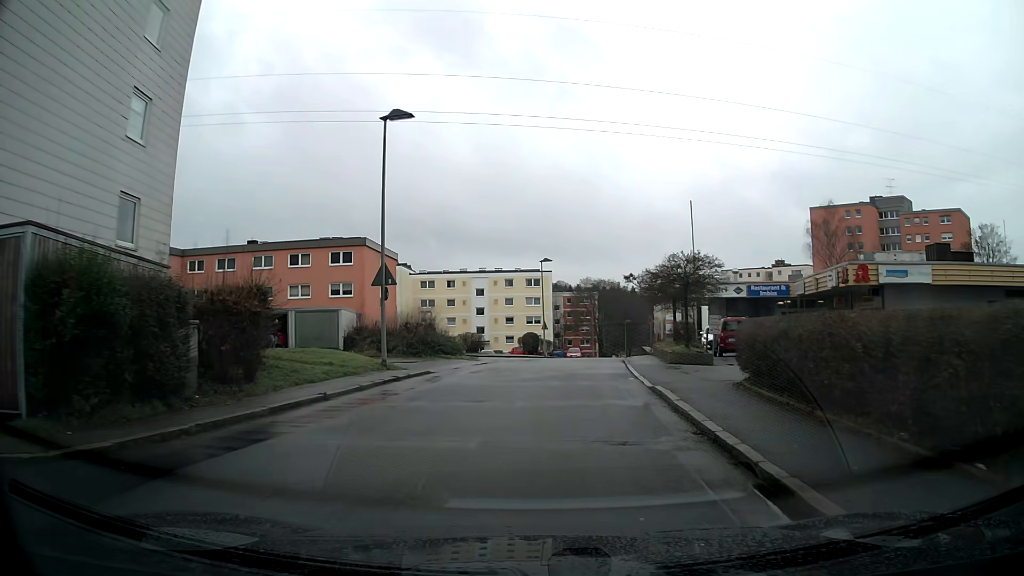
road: residential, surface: asphalt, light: Day
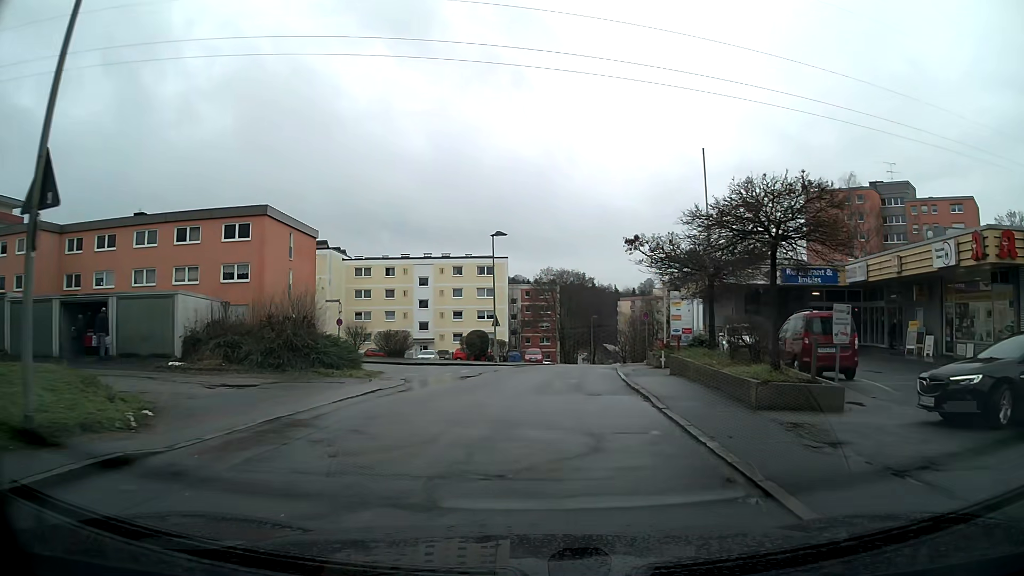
(+0.5, +14.1) m; +4°
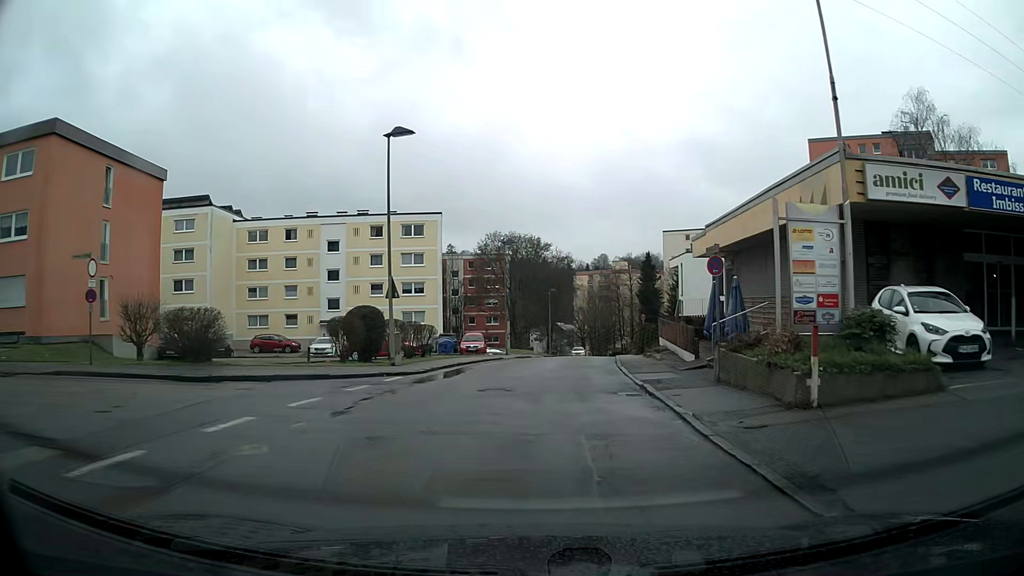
(+0.7, +19.0) m; +4°
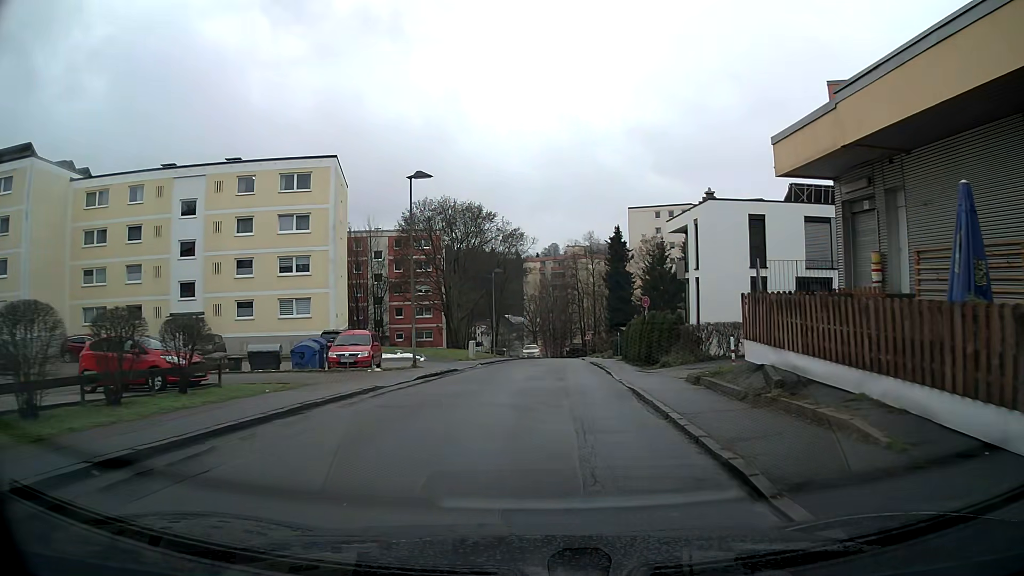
(+0.8, +19.7) m; +4°
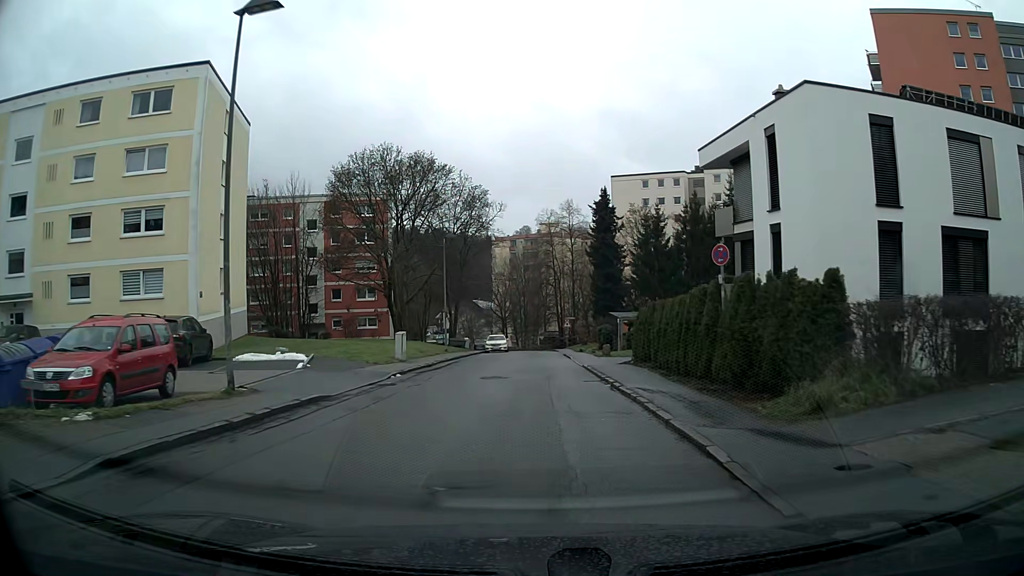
(+0.4, +15.2) m; +2°
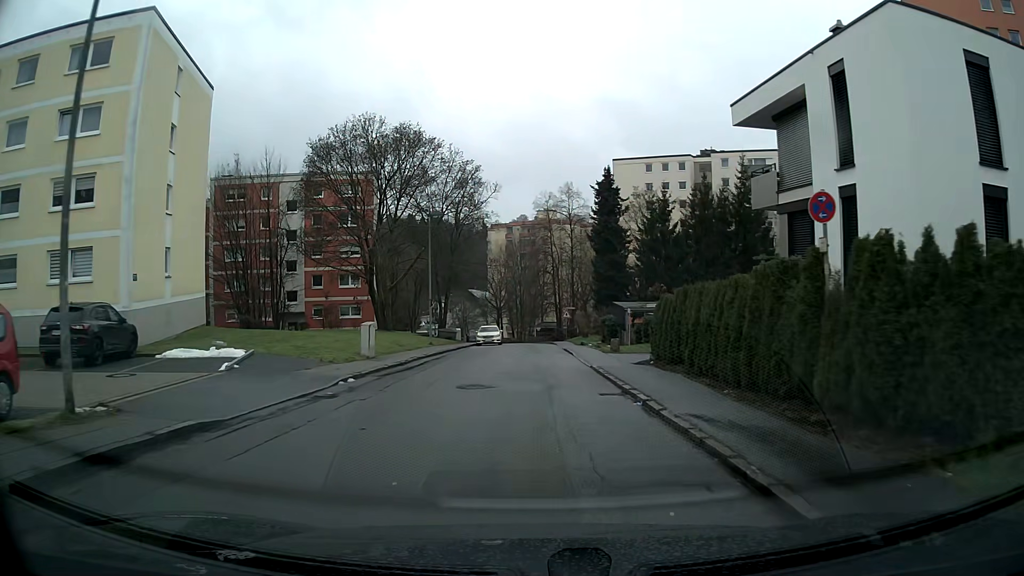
(0.0, +5.2) m; 0°
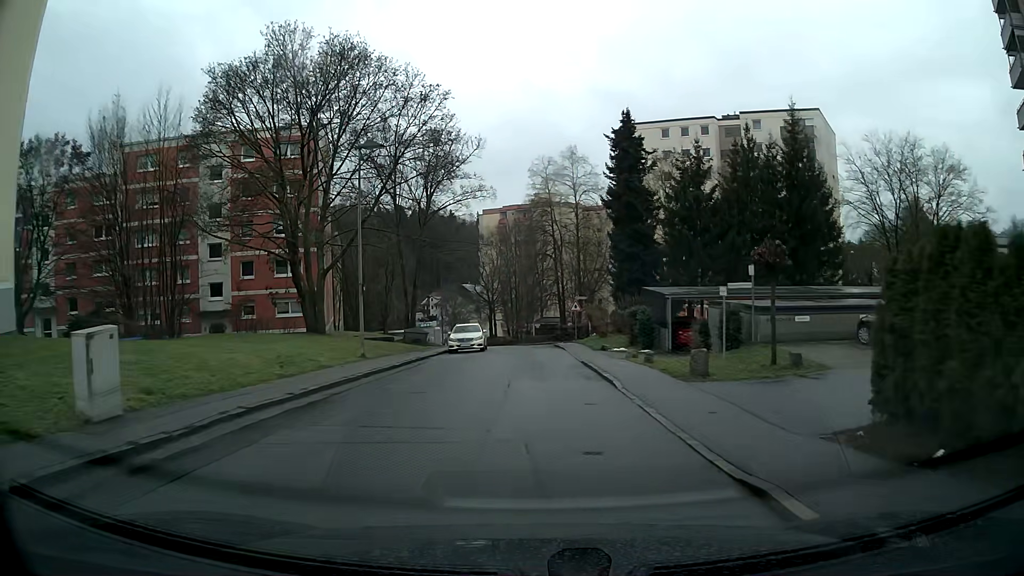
(0.0, +15.5) m; 0°
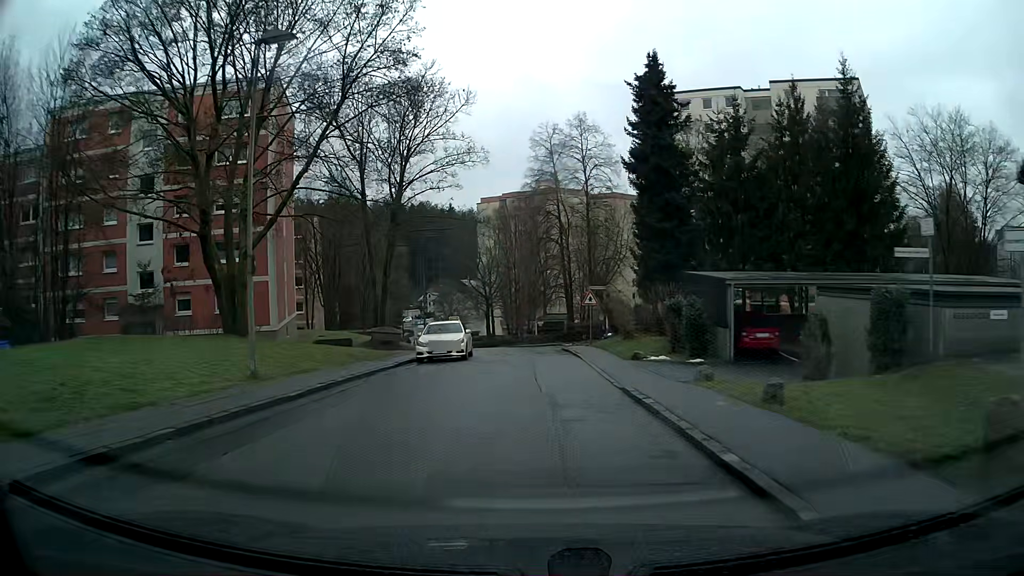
(0.0, +9.9) m; 0°
